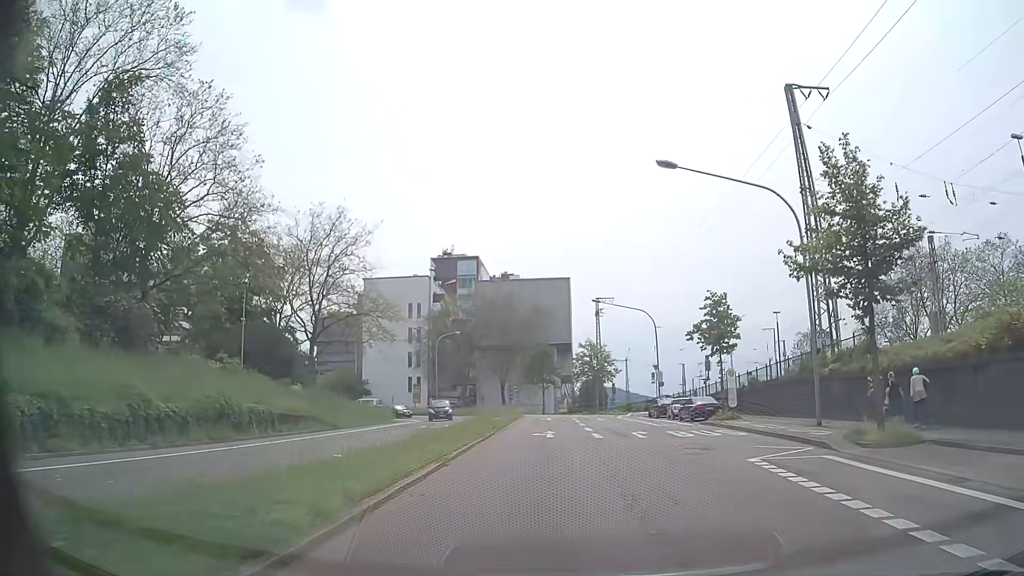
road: secondary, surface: asphalt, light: Day
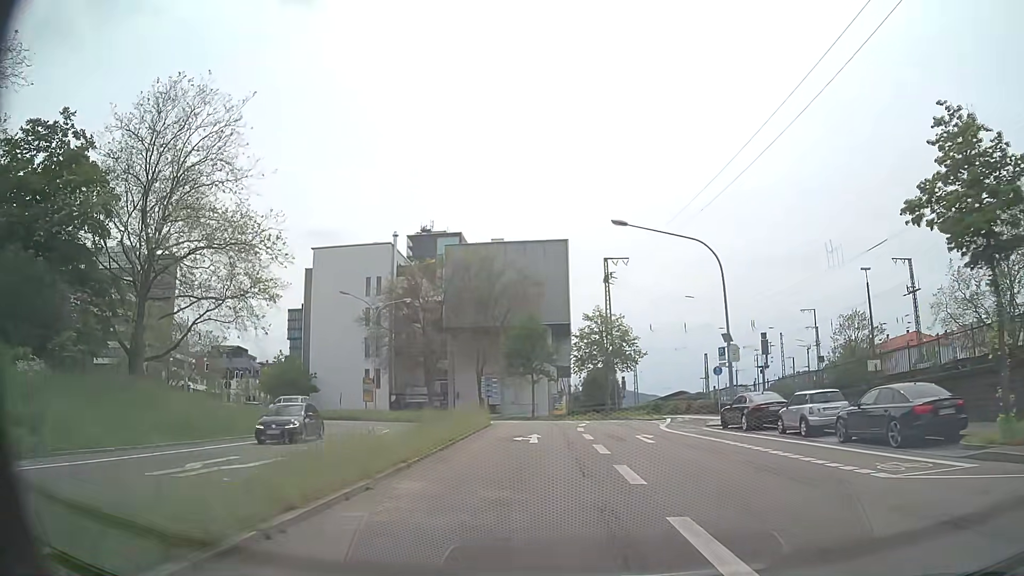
(-0.2, +25.3) m; 0°
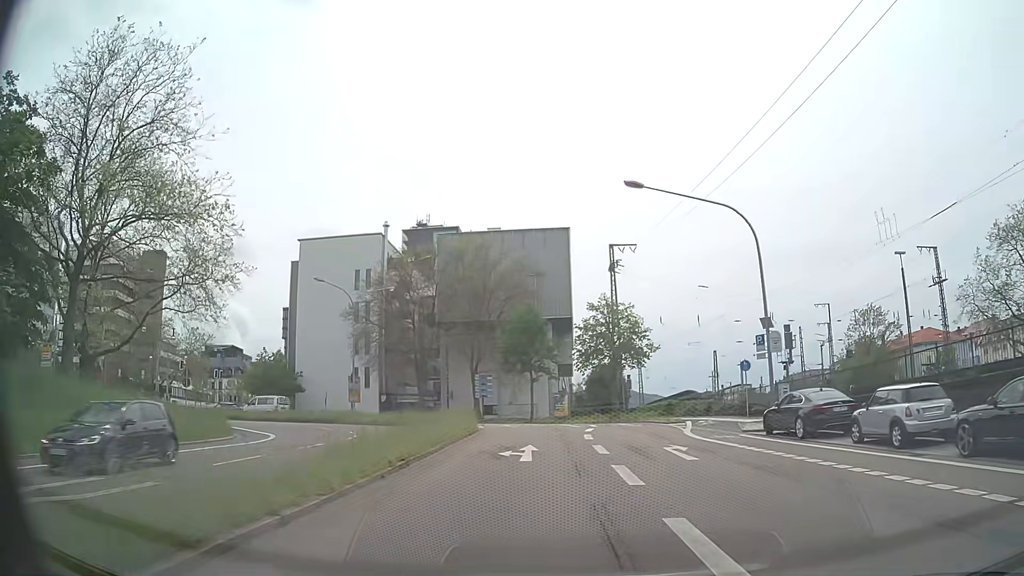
(-0.1, +6.0) m; -1°
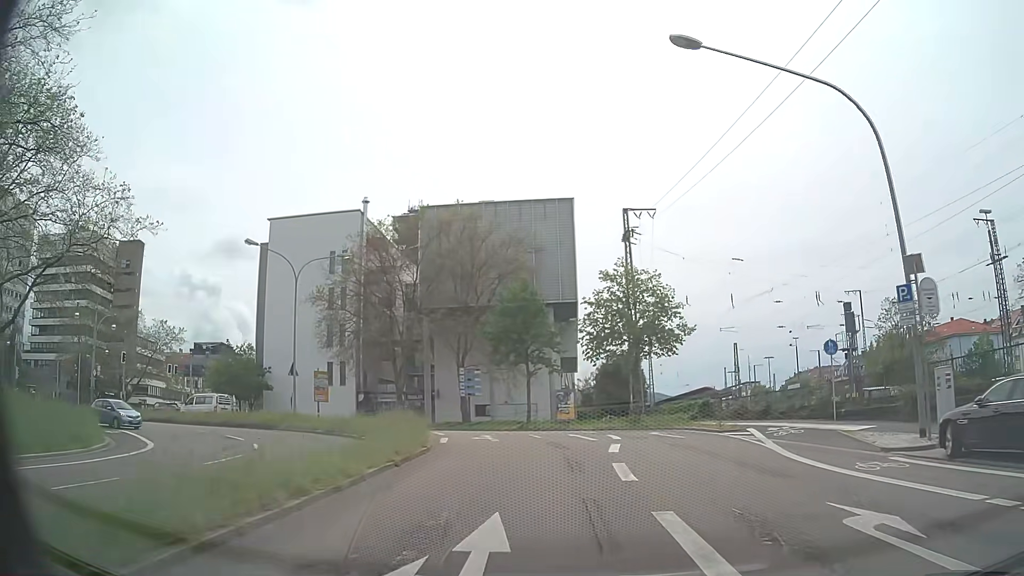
(+0.1, +11.4) m; +1°
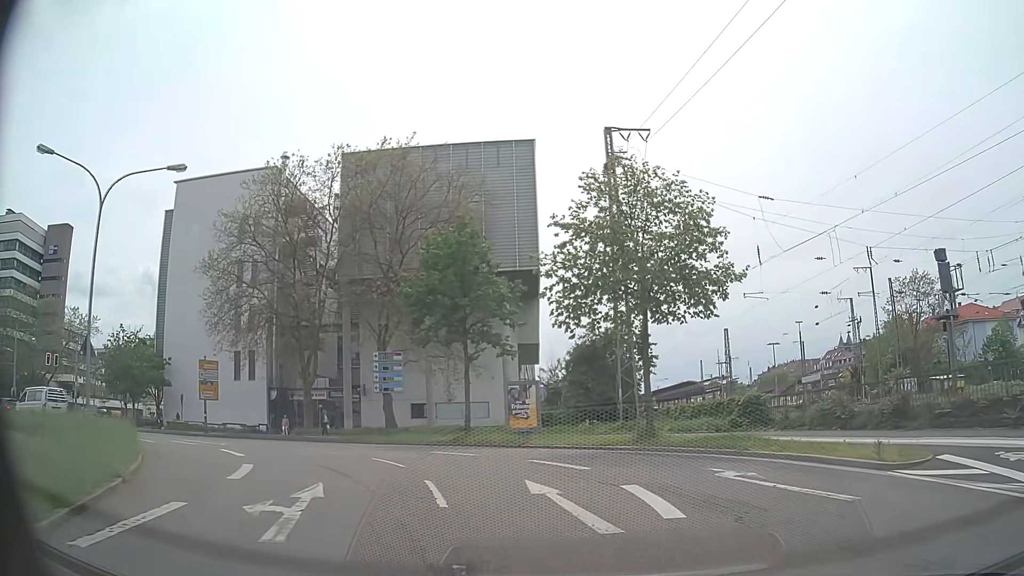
(+0.3, +15.4) m; +4°
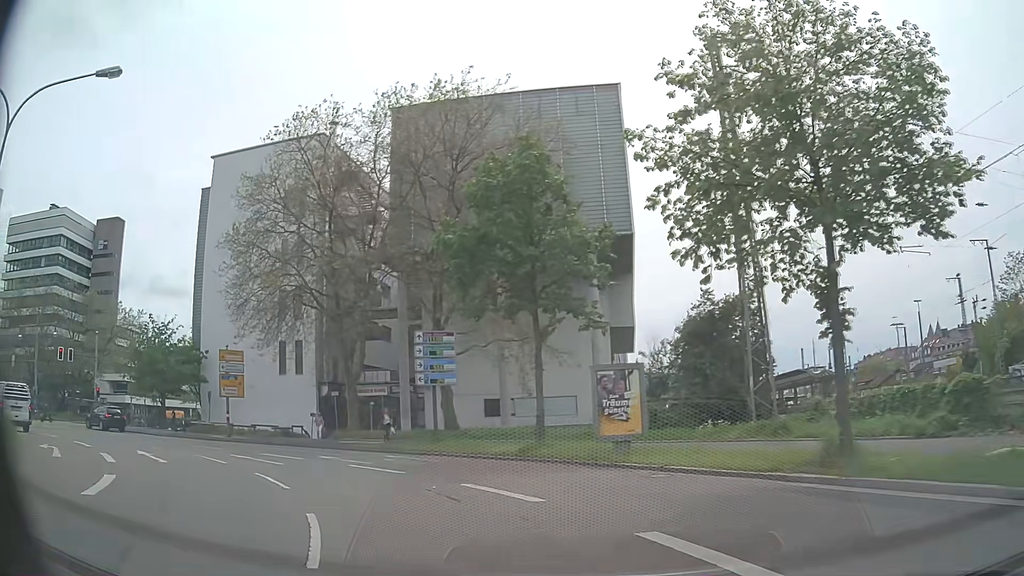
(-0.4, +9.1) m; -8°
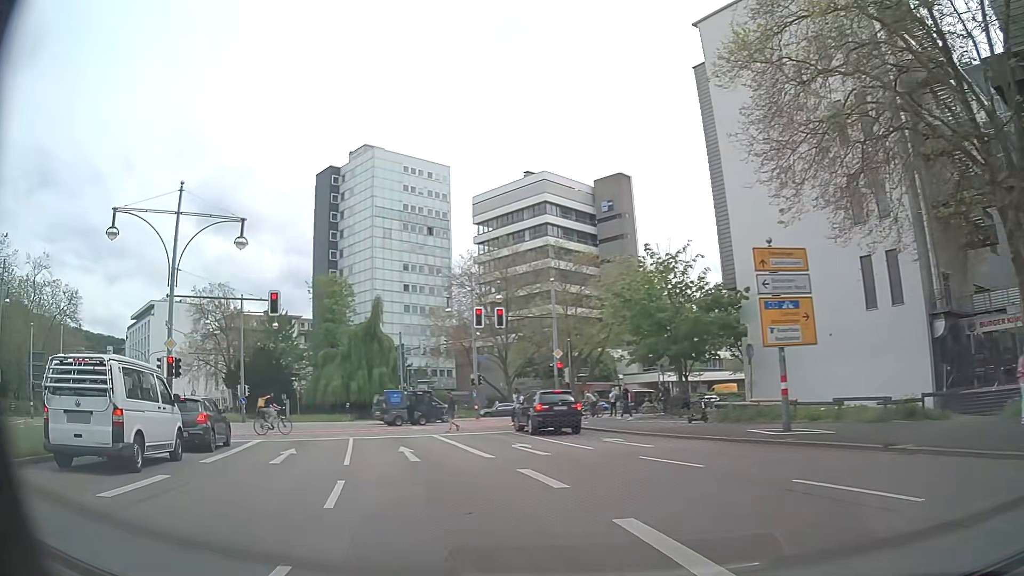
(-8.9, +19.9) m; -49°
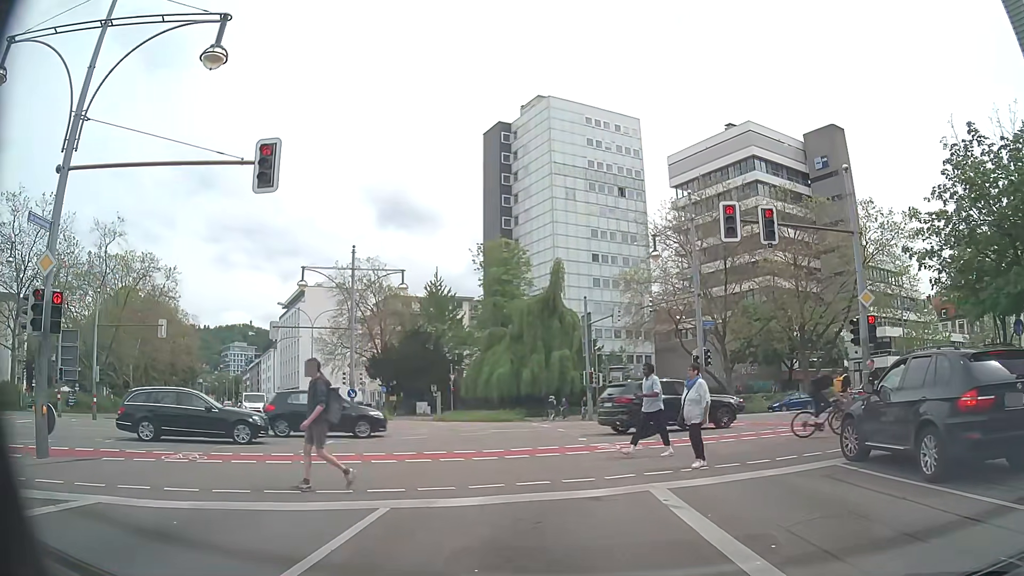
(-2.7, +16.4) m; -17°
(0, +10) (0, +20) (-1, +30) (-4, +40) (-8, +49) (-13, +57) (-18, +66) (-23, +75) (-28, +83) (-33, +92) m
